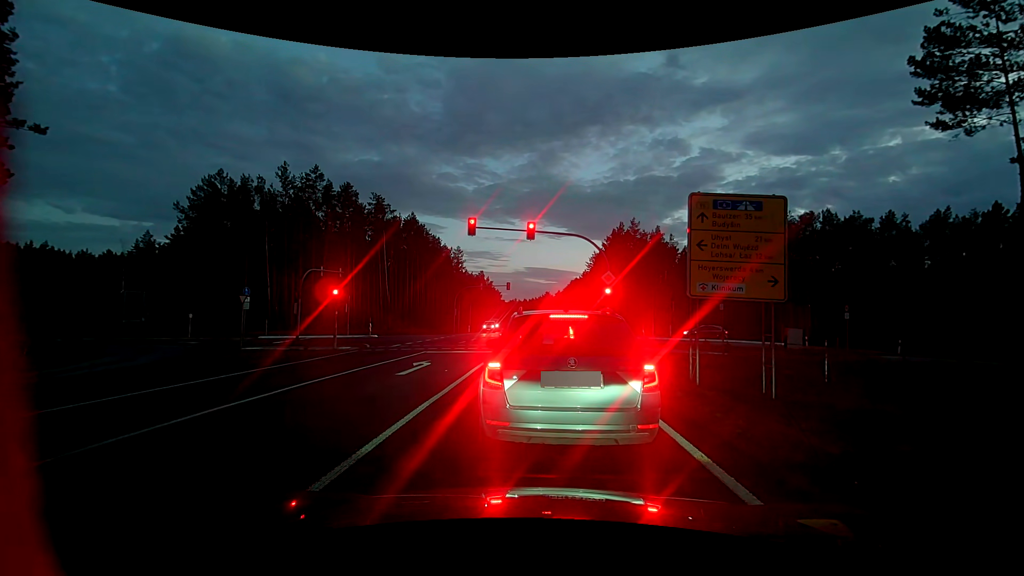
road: primary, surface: asphalt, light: Dusk
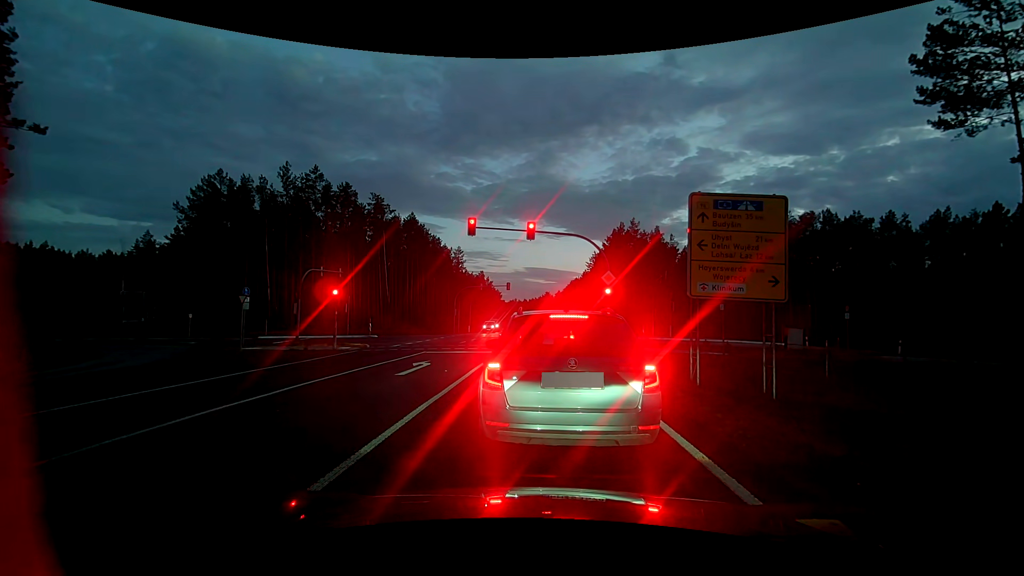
(0.0, +0.1) m; 0°
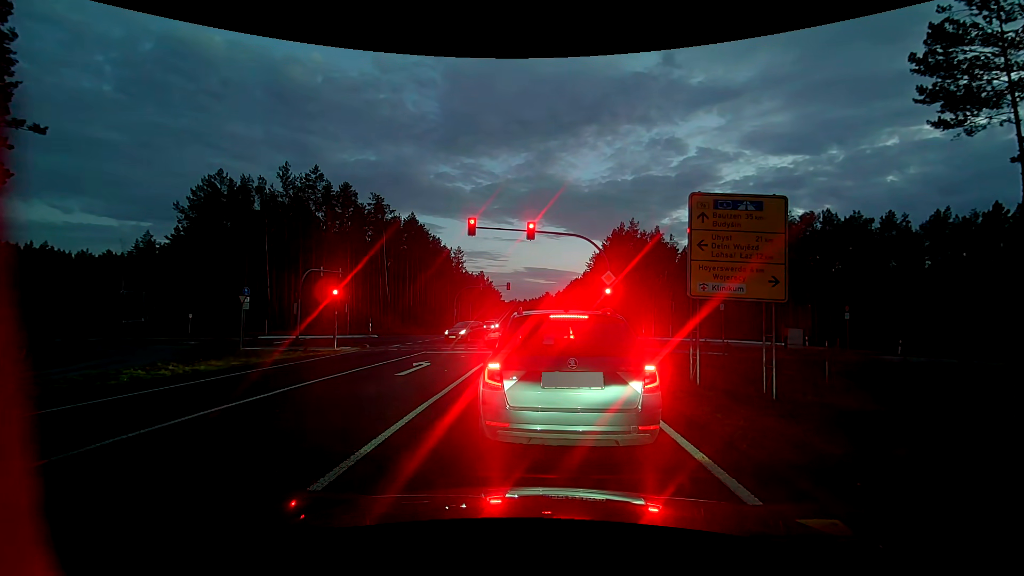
(0.0, 0.0) m; 0°
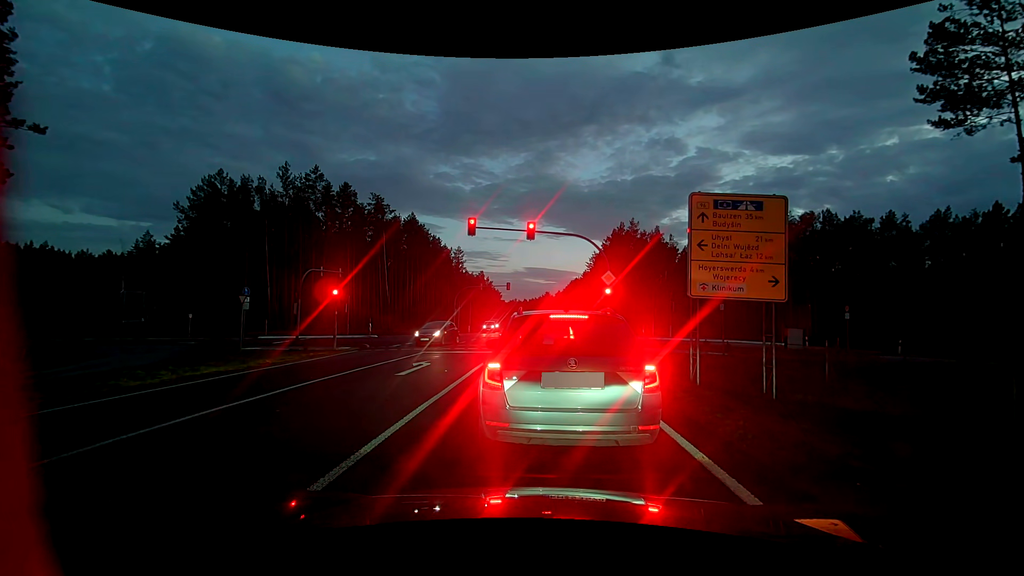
(0.0, 0.0) m; 0°
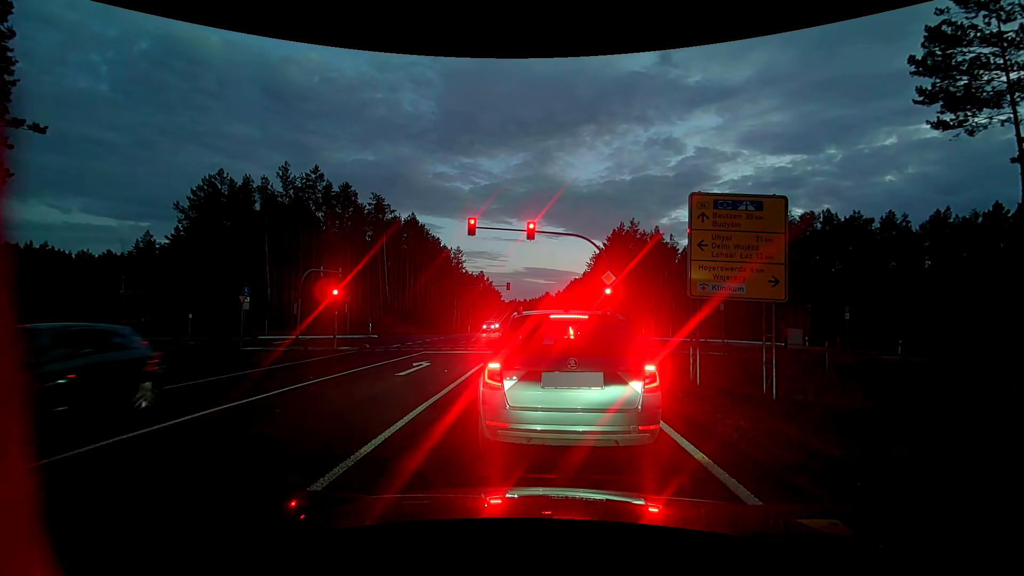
(0.0, 0.0) m; 0°
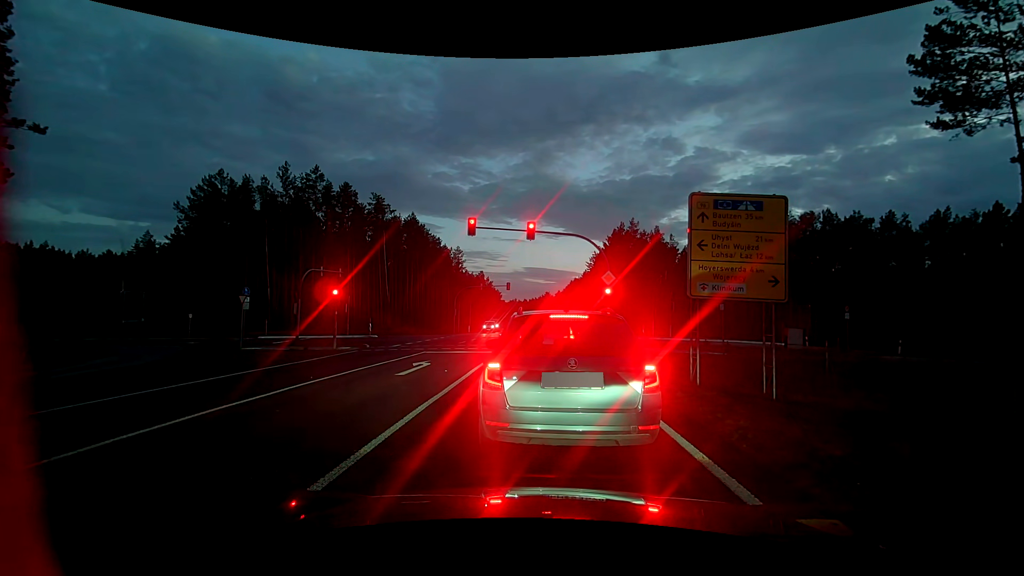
(0.0, 0.0) m; 0°
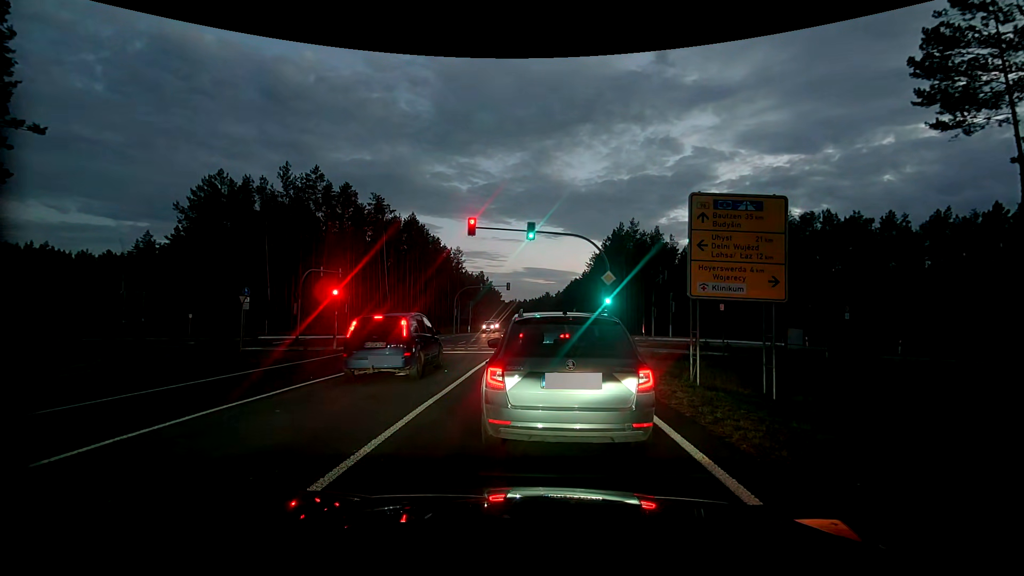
(0.0, 0.0) m; 0°
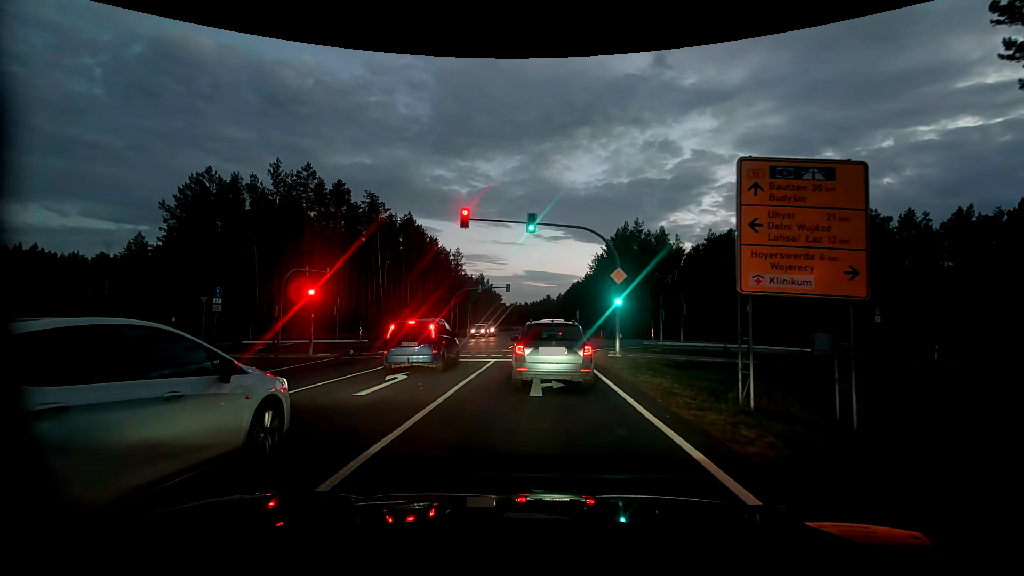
(-0.1, +3.4) m; -1°
